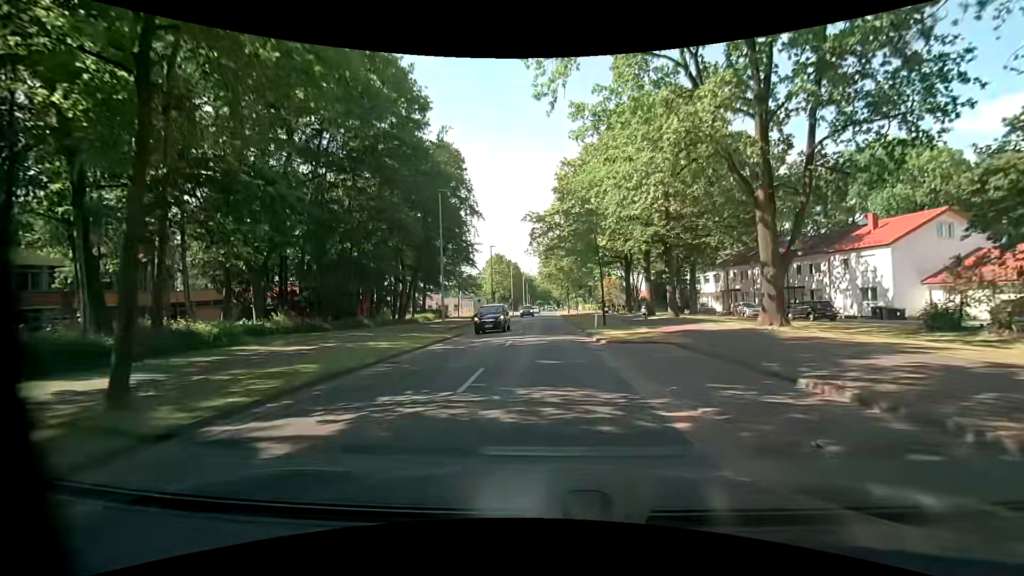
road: tertiary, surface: asphalt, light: Day
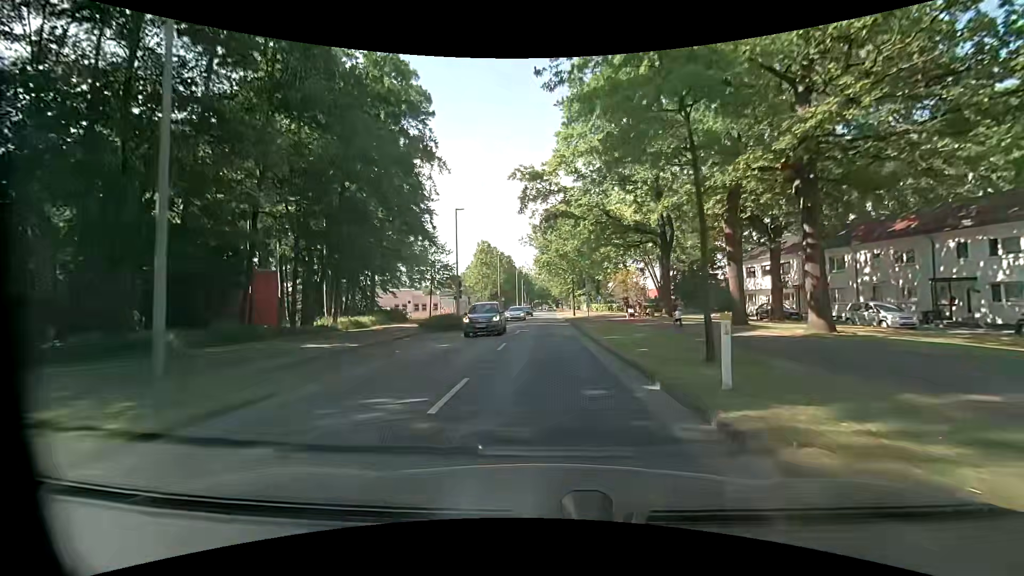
(+0.4, +19.9) m; +2°
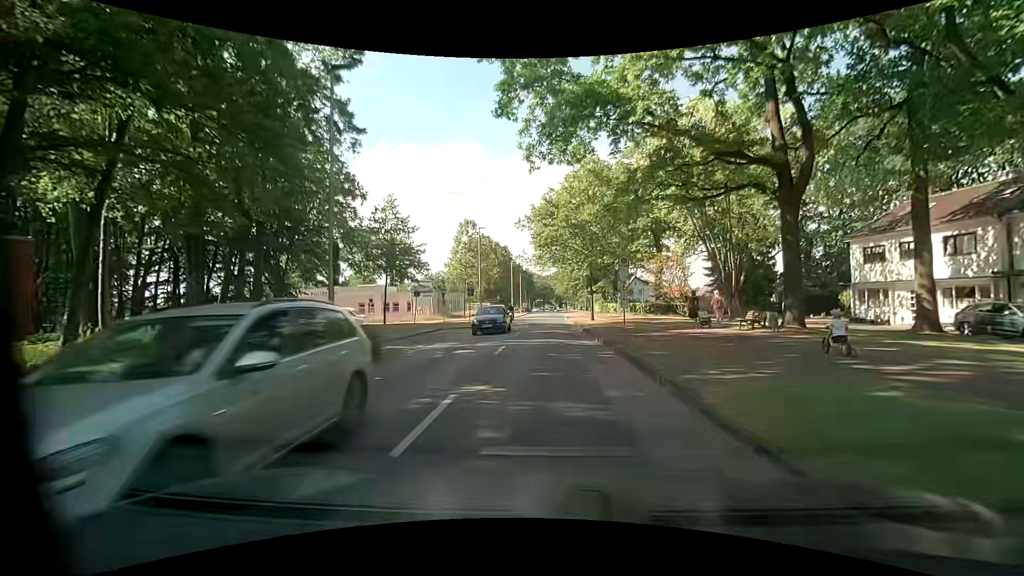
(-0.4, +20.0) m; 0°
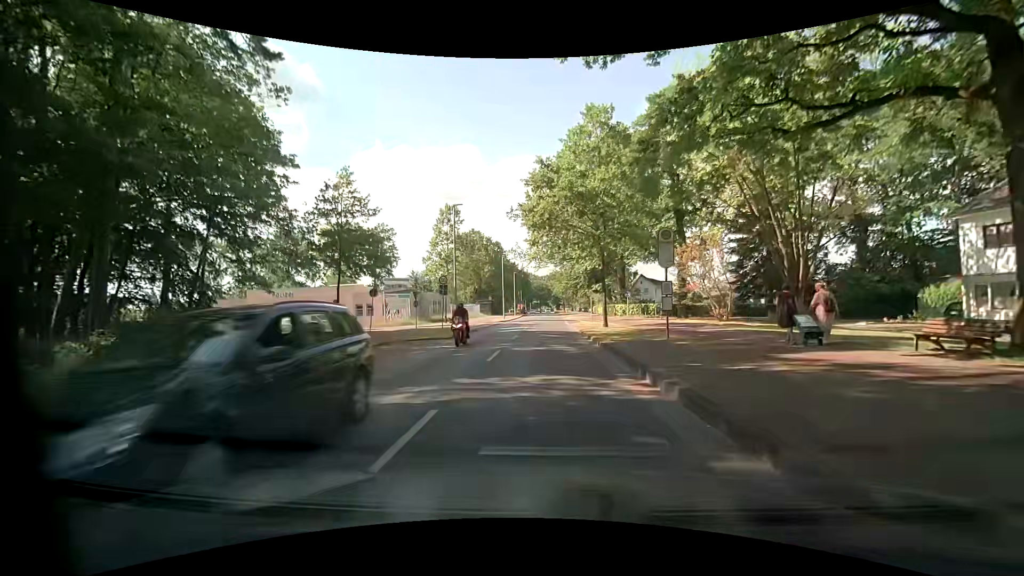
(-0.1, +10.2) m; 0°
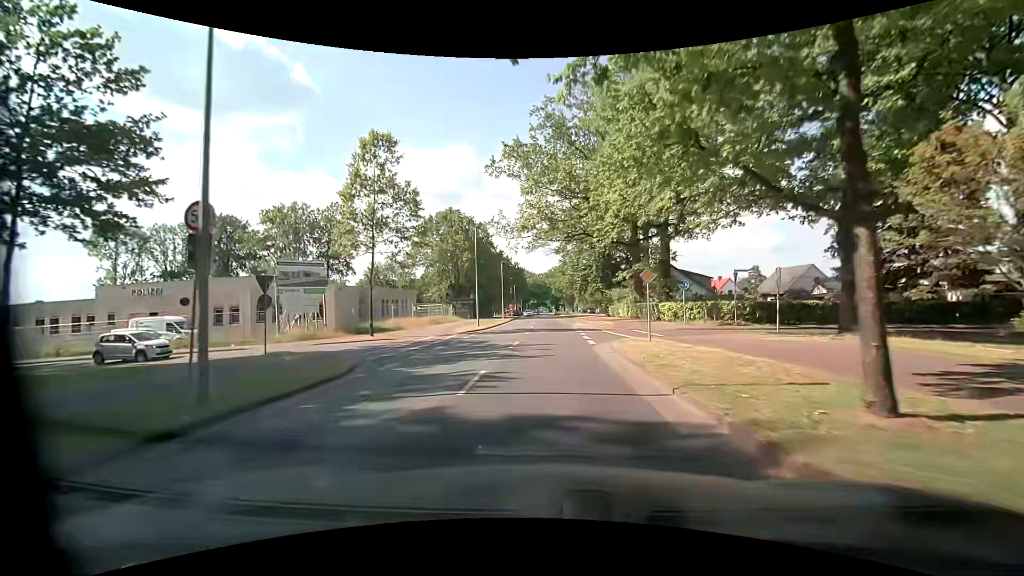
(-0.1, +23.5) m; +1°
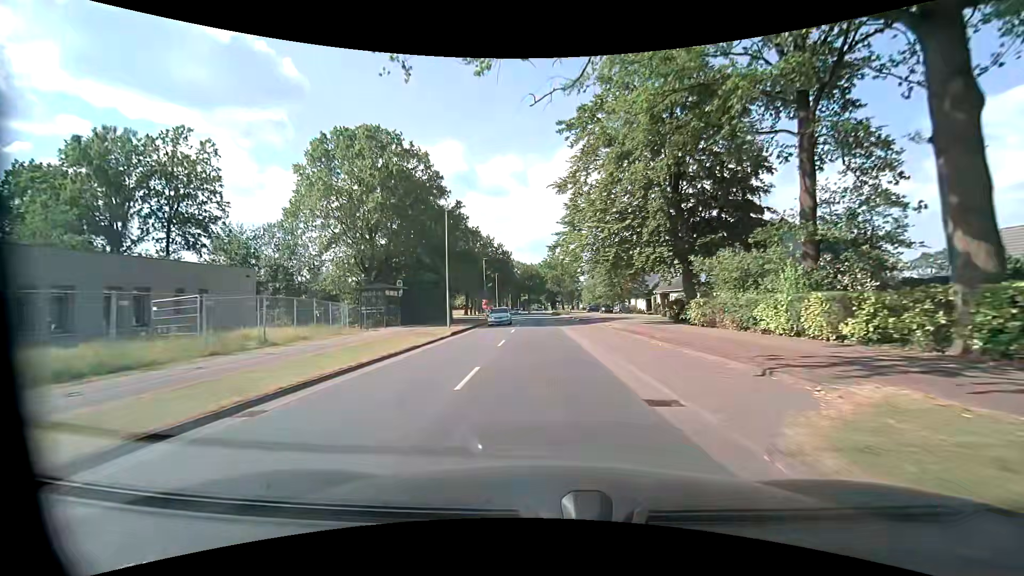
(-0.1, +36.4) m; 0°
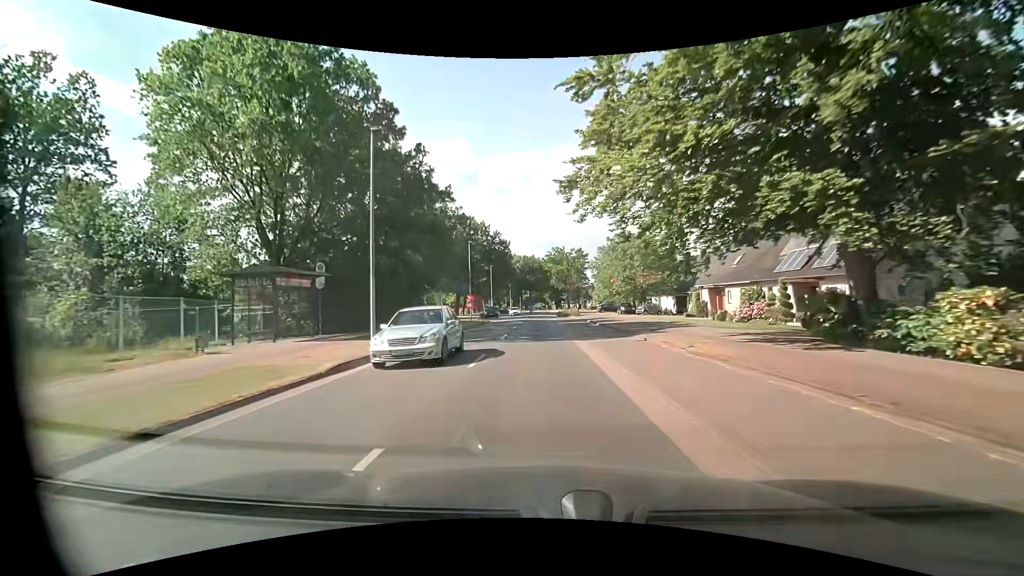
(0.0, +15.4) m; 0°
(0, +10) (0, +20) (0, +30) (-1, +40) (0, +50) (0, +60) (0, +70) (0, +80) (+1, +90) (0, +100) m
